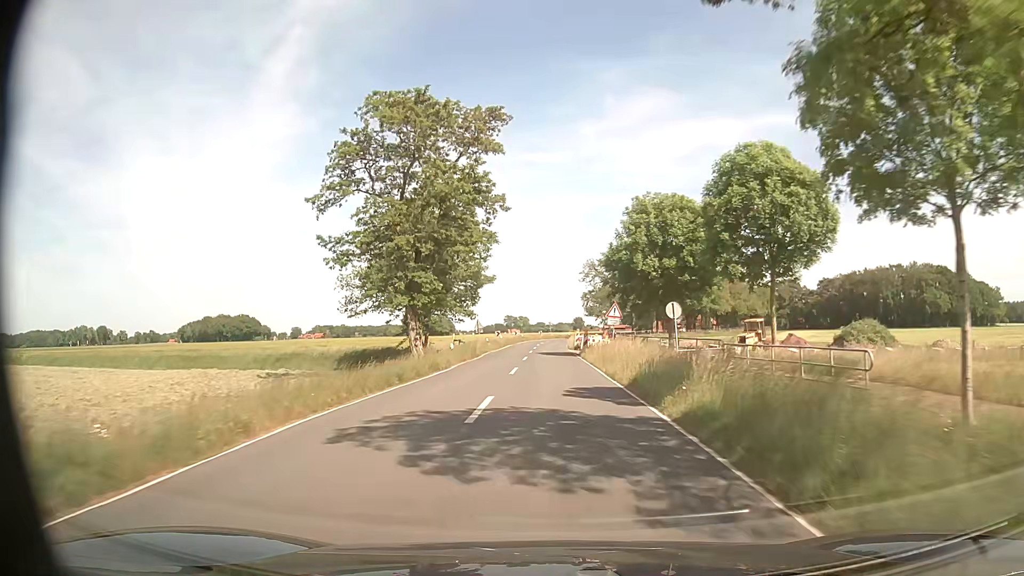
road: secondary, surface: asphalt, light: Day
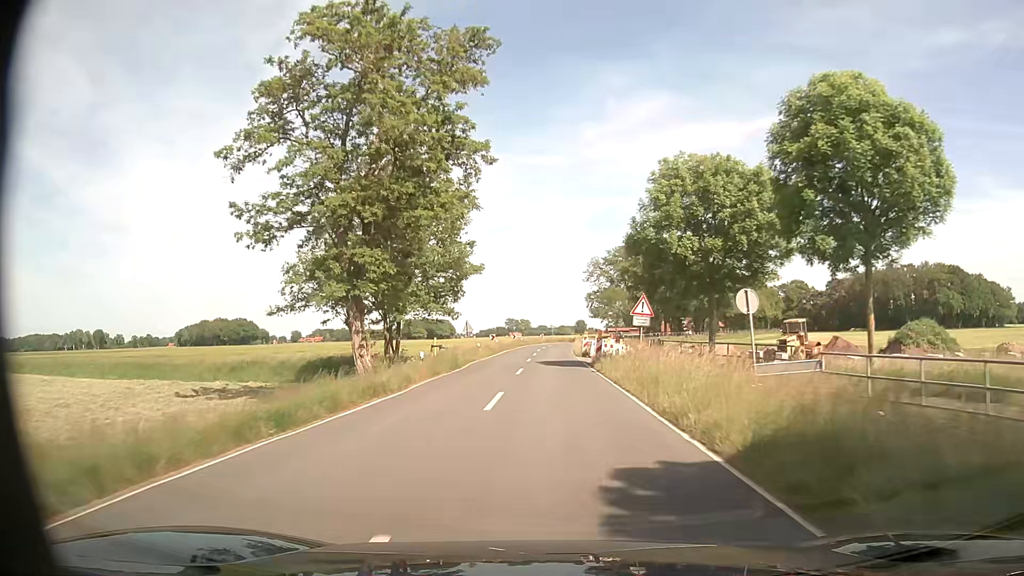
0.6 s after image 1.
(-0.1, +9.1) m; 0°
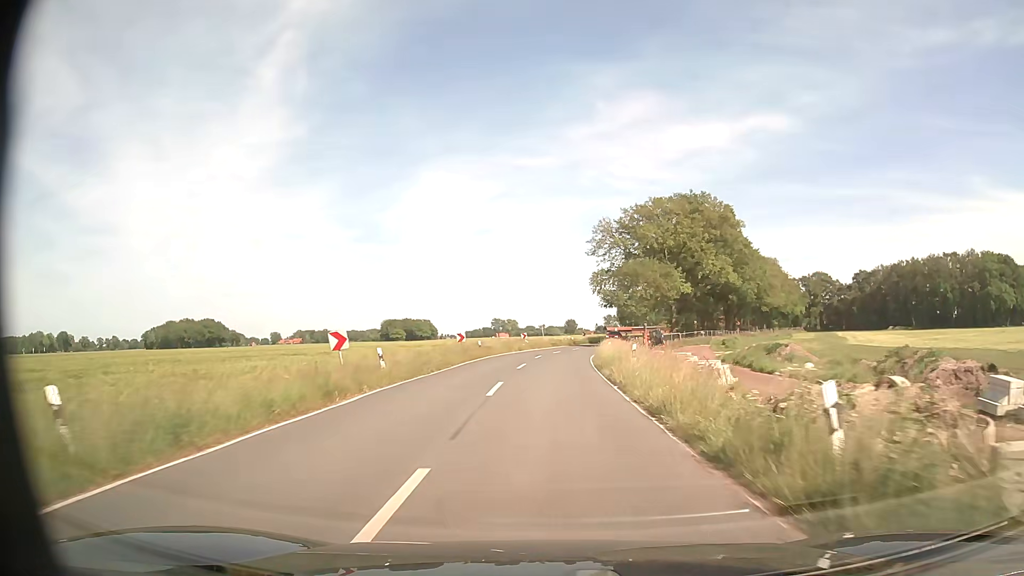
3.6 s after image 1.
(-0.2, +44.9) m; 0°
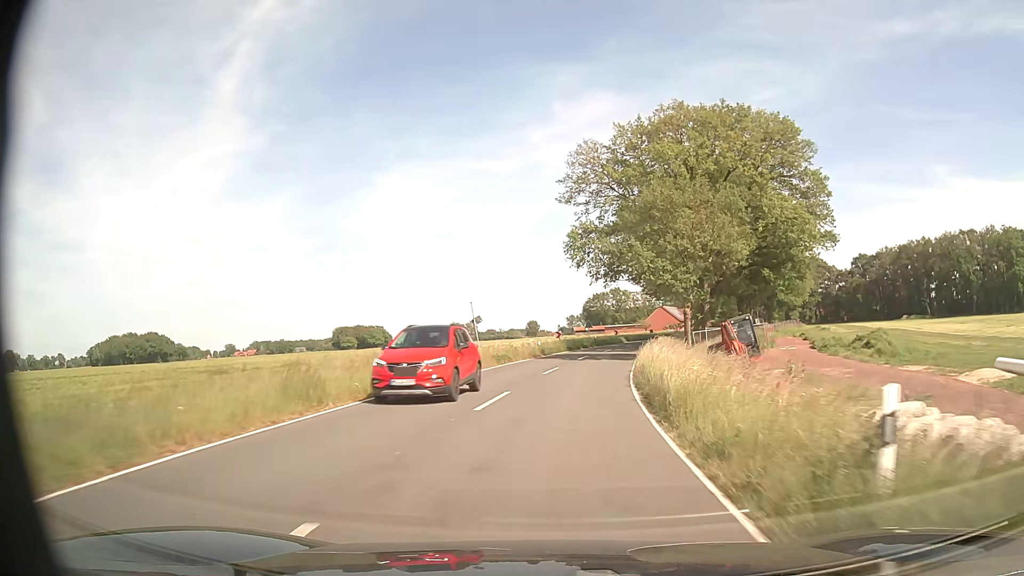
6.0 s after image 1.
(+1.0, +37.4) m; +3°
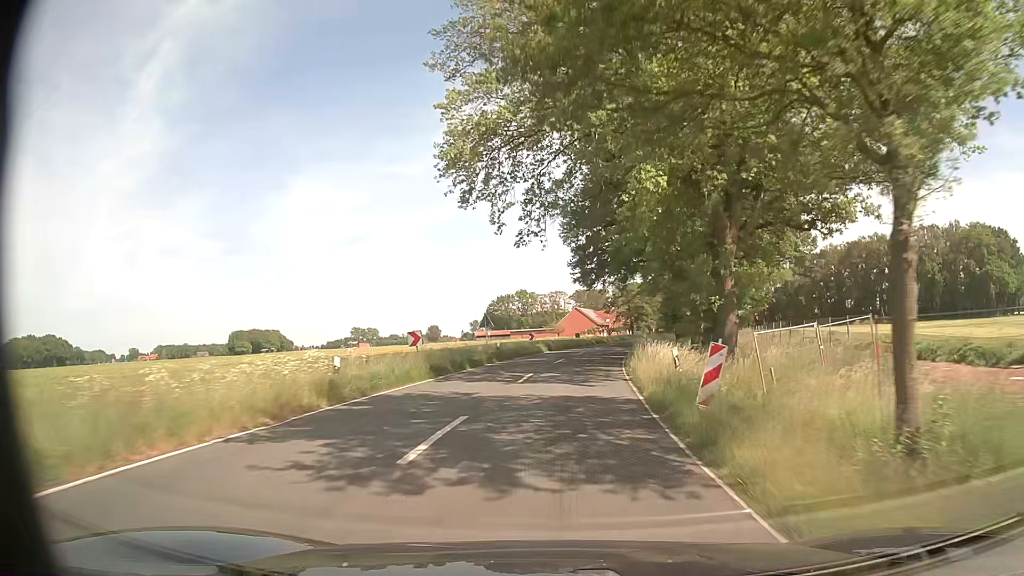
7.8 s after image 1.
(+1.9, +29.0) m; +8°
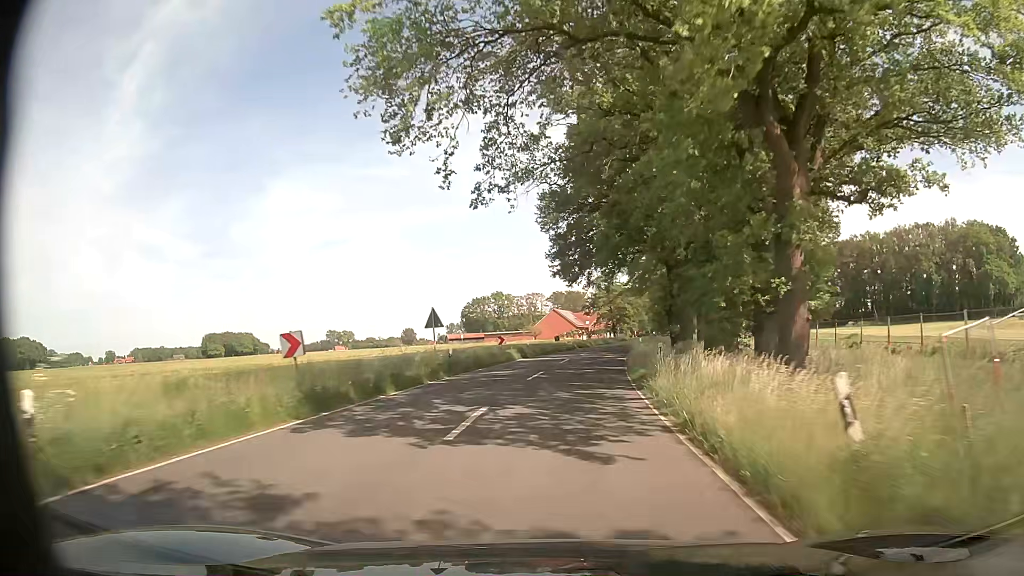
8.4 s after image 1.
(+0.2, +9.9) m; +2°
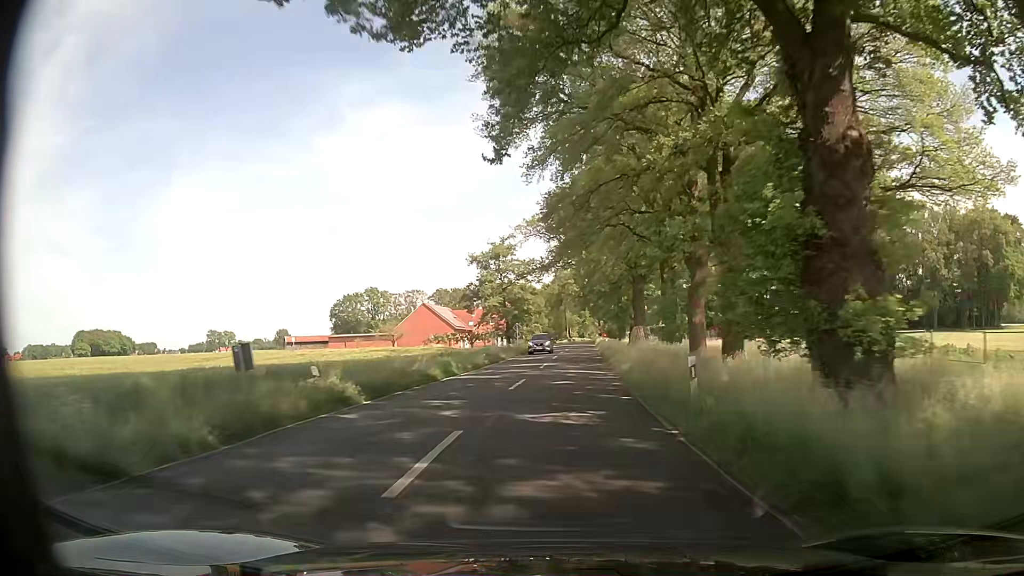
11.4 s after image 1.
(+4.0, +50.1) m; +9°
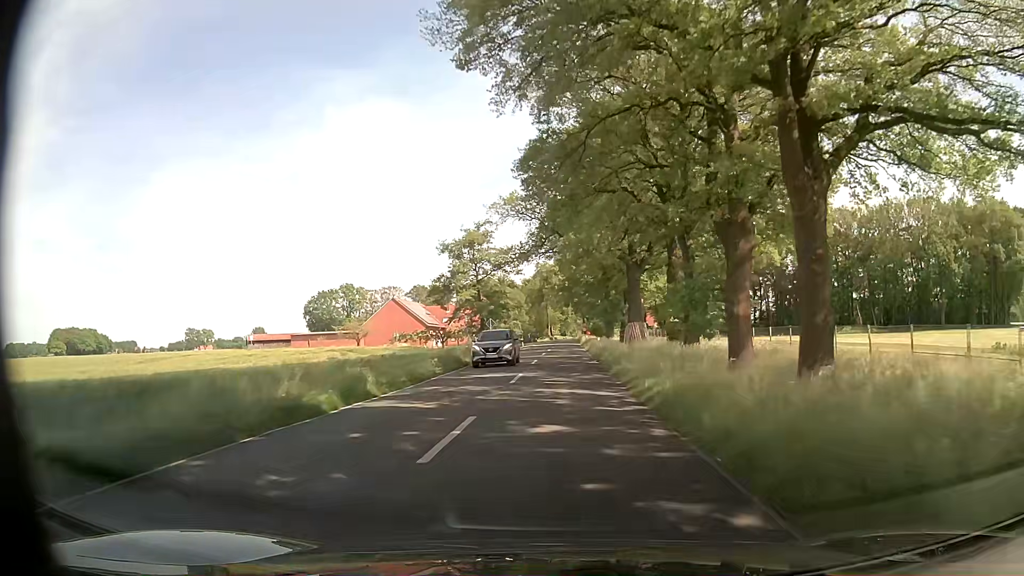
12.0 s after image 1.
(+0.1, +10.2) m; +2°
